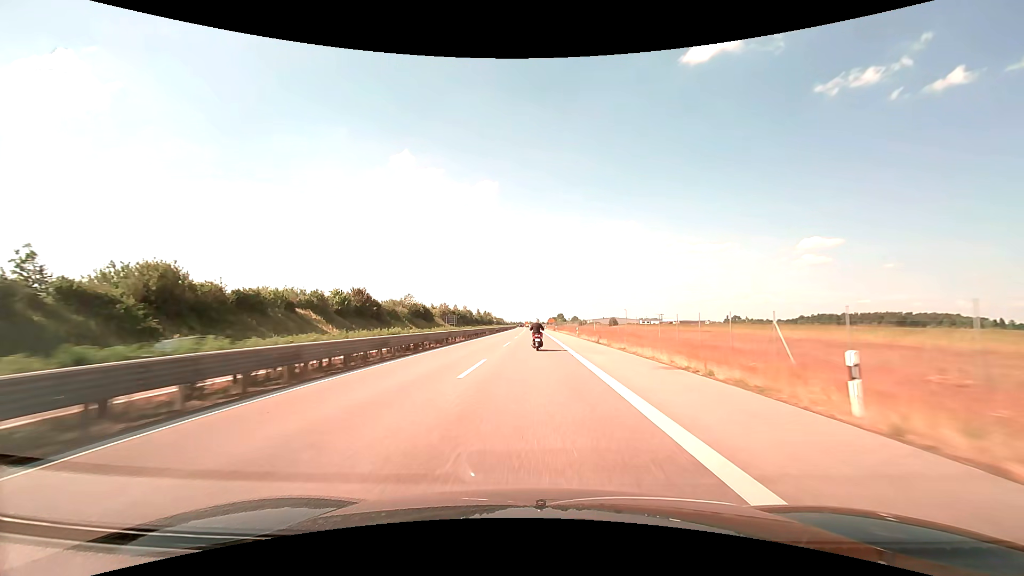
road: trunk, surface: asphalt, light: Day
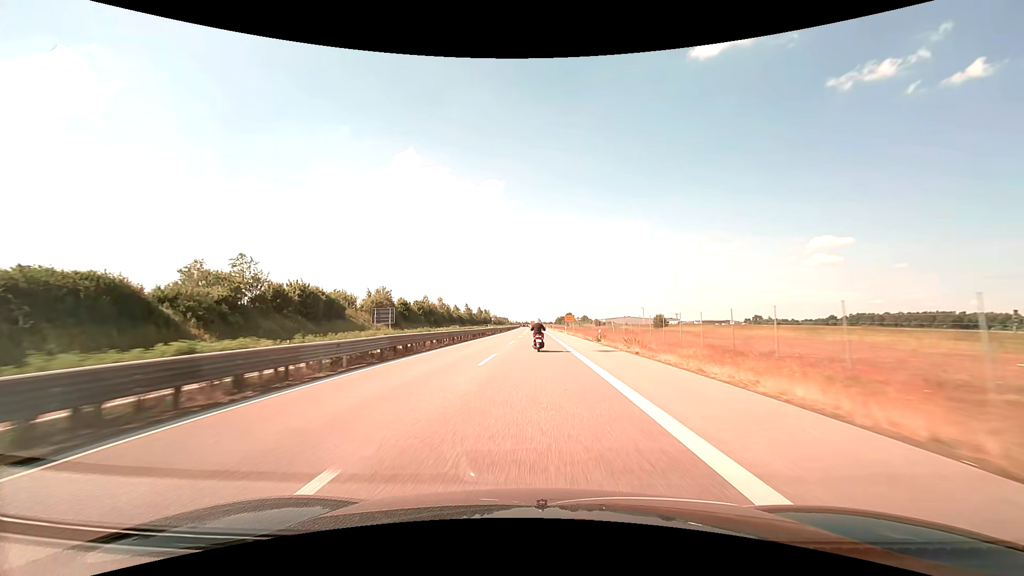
(-0.4, +68.2) m; -1°
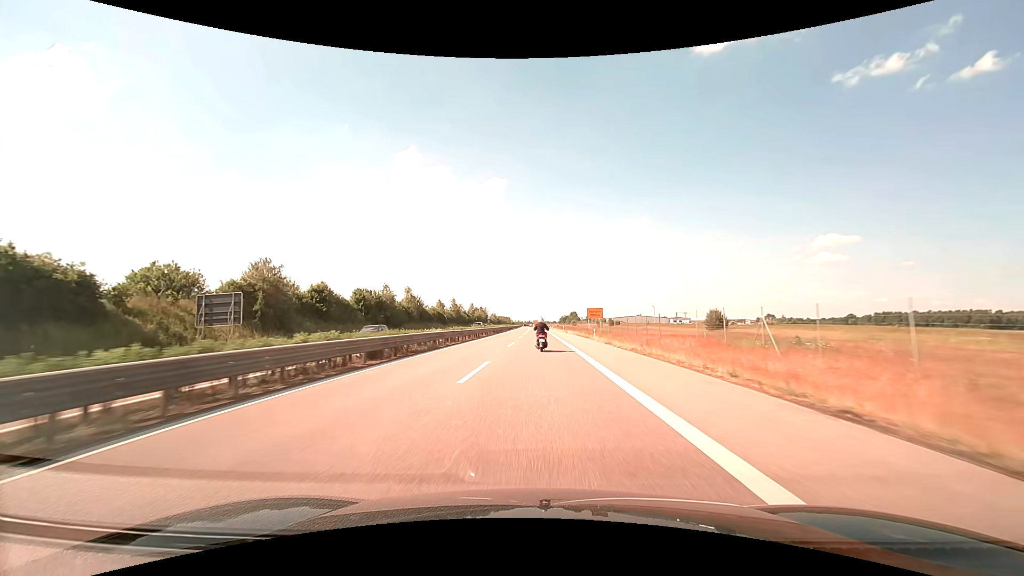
(-0.1, +40.4) m; 0°
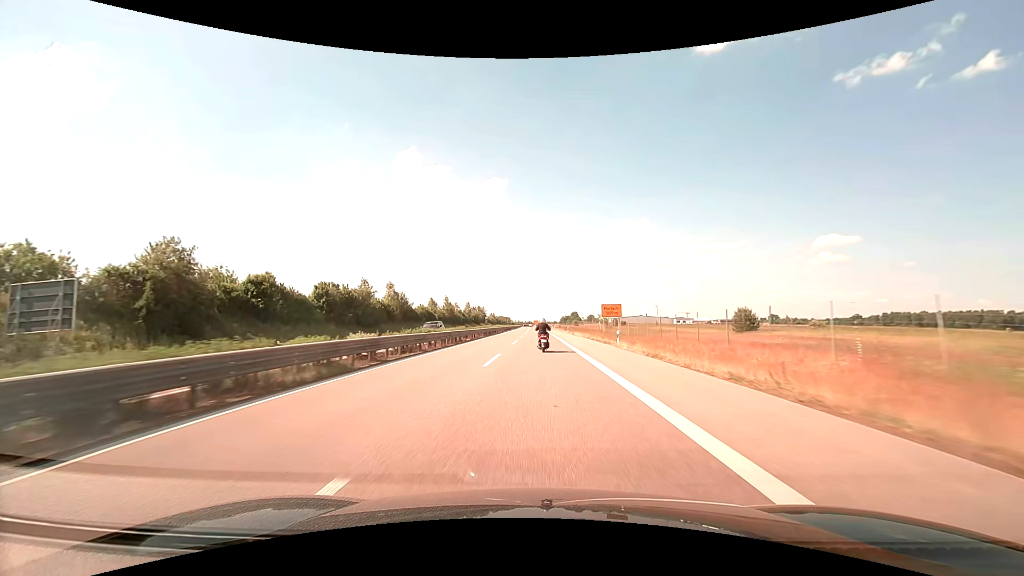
(0.0, +13.4) m; 0°
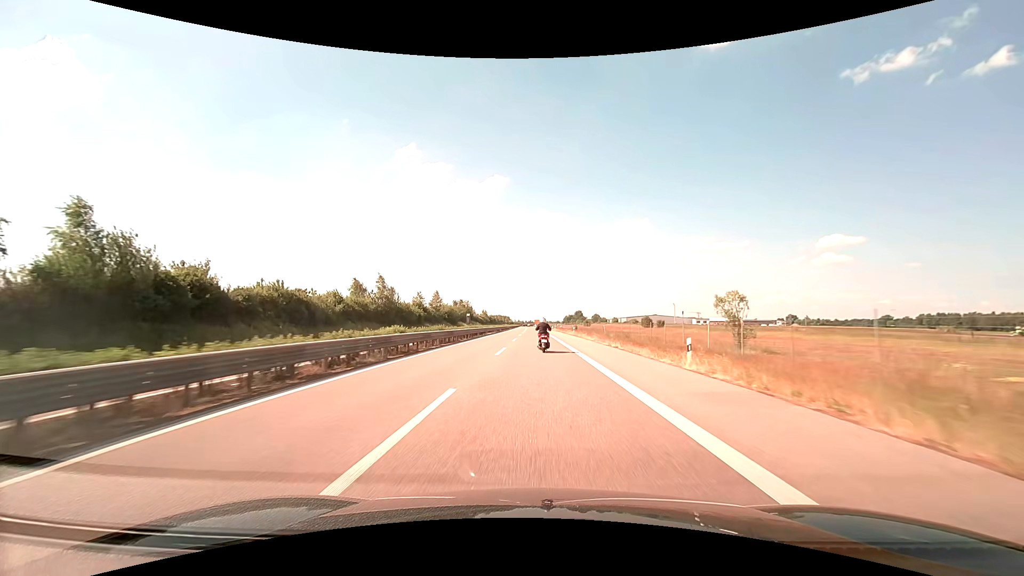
(-0.1, +66.0) m; 0°
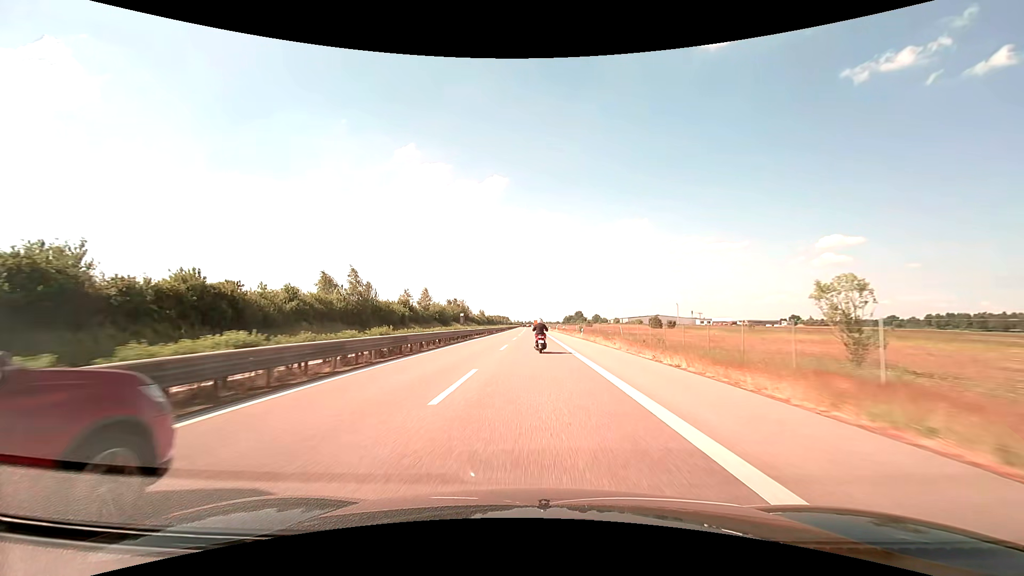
(0.0, +13.1) m; 0°
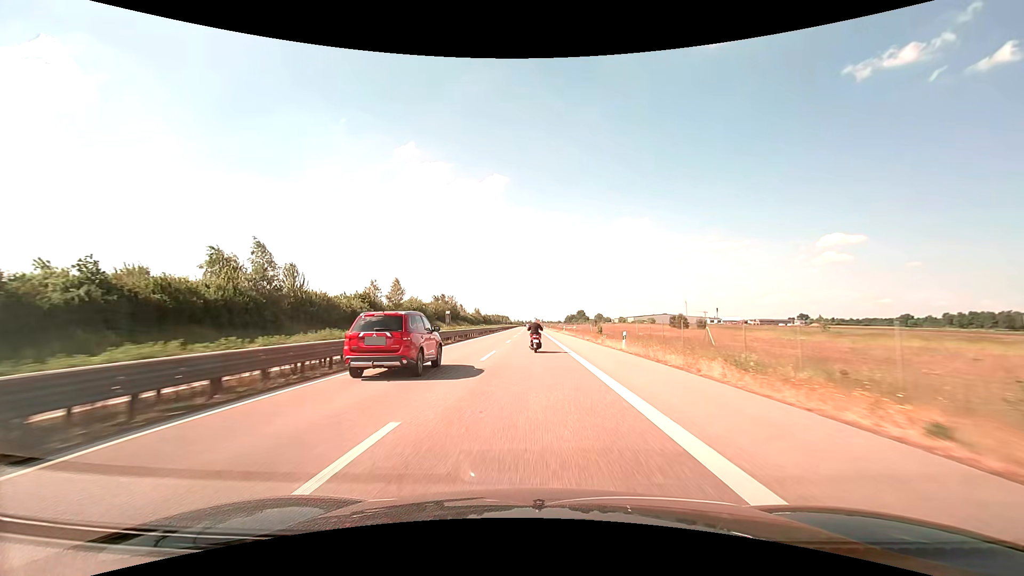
(0.0, +26.0) m; 0°
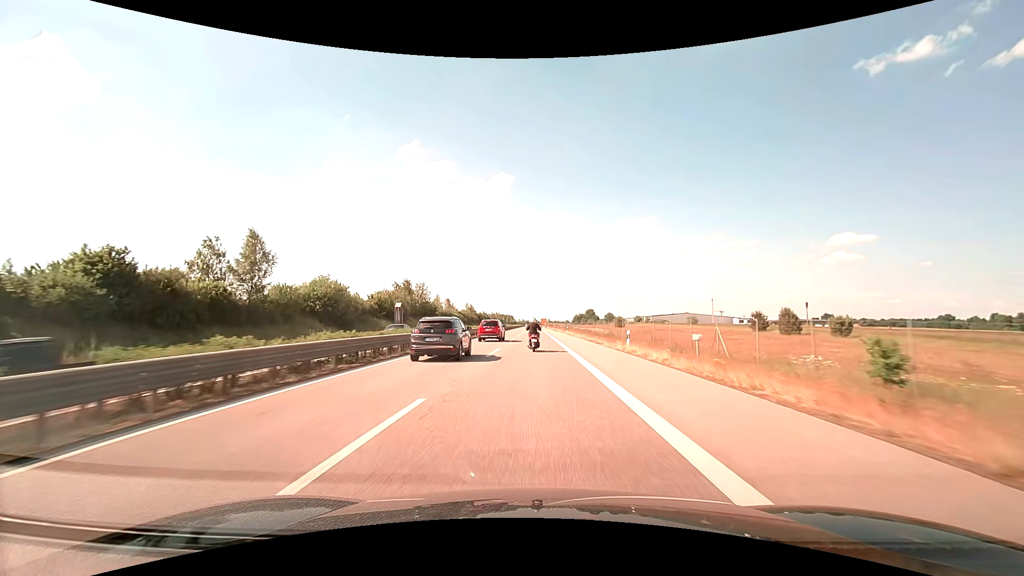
(-0.4, +51.4) m; -1°
(0, +10) (0, +20) (0, +30) (0, +40) (0, +50) (0, +60) (0, +70) (0, +80) (0, +90) (-1, +100) m
